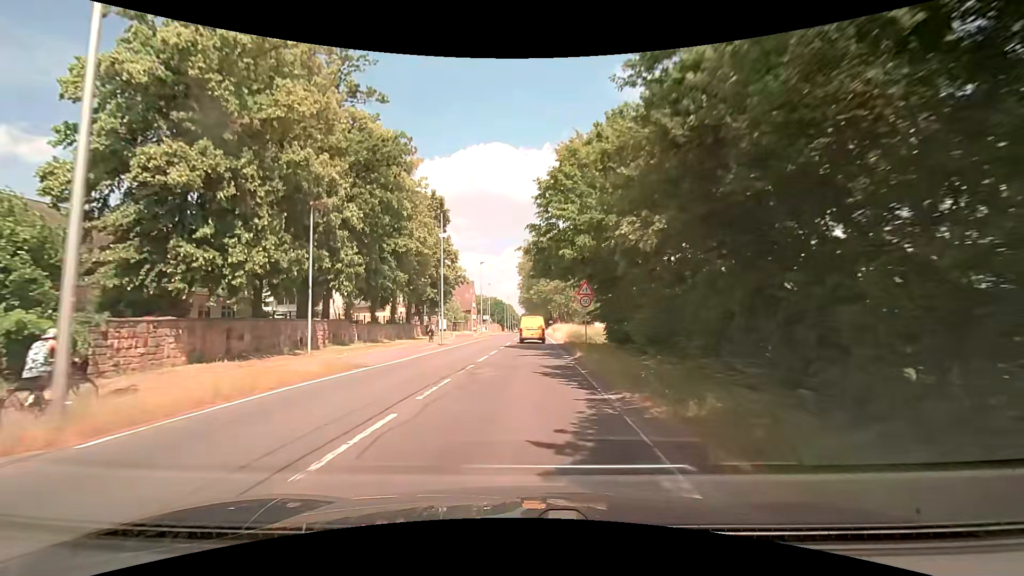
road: secondary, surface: asphalt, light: Day
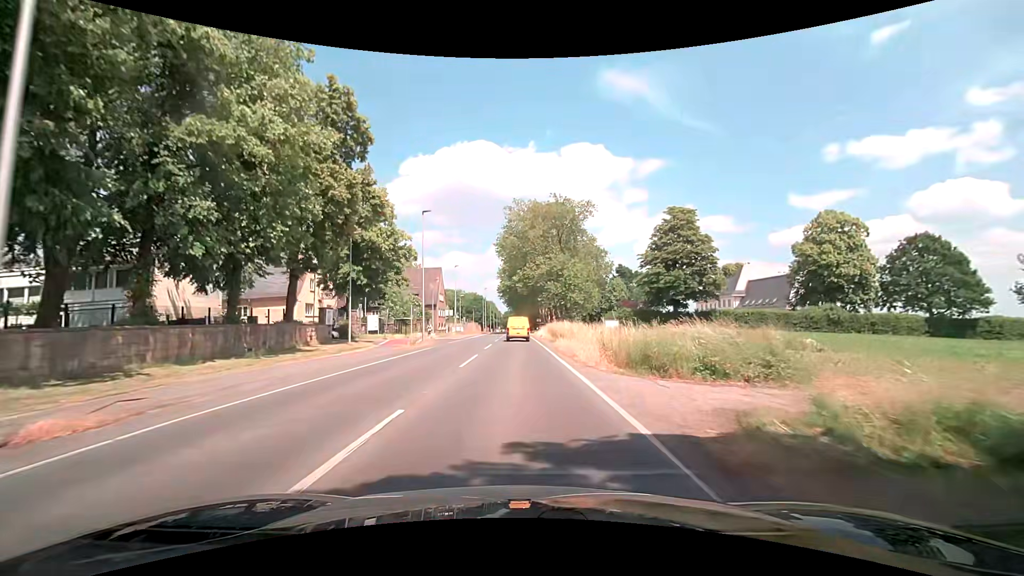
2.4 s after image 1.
(+0.6, +30.8) m; +2°
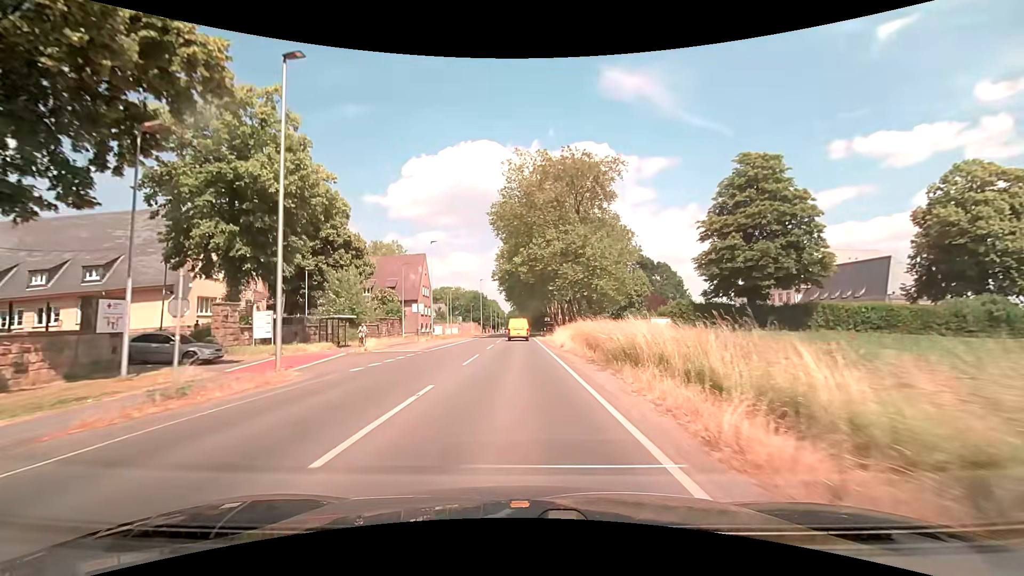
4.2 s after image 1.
(0.0, +22.8) m; 0°
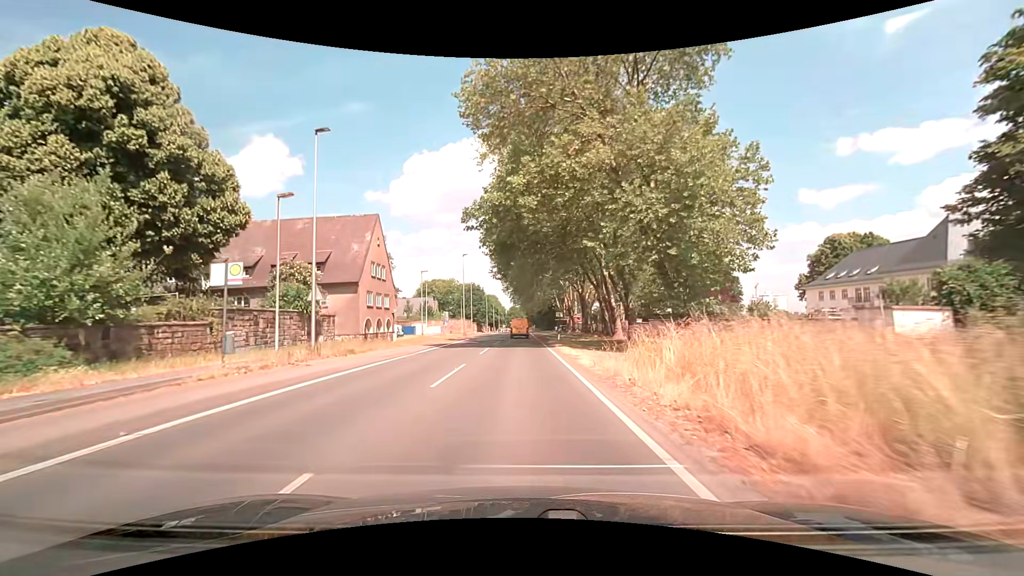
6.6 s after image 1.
(-0.3, +30.5) m; 0°
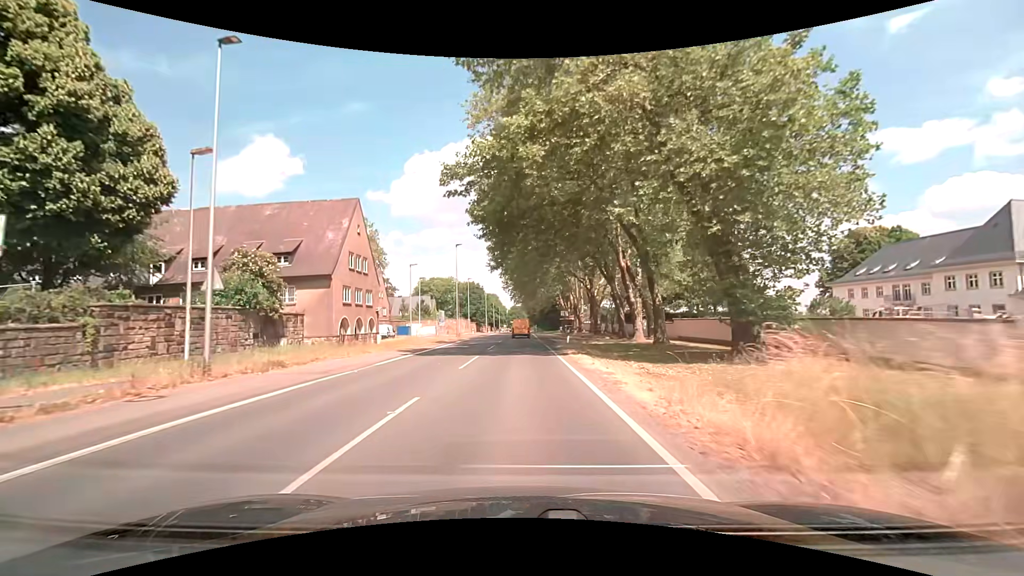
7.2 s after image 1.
(0.0, +7.6) m; 0°
(0, +10) (0, +20) (0, +30) (0, +40) (-1, +50) (-1, +60) (-1, +70) (-1, +80) (-1, +90) (-1, +100) m
